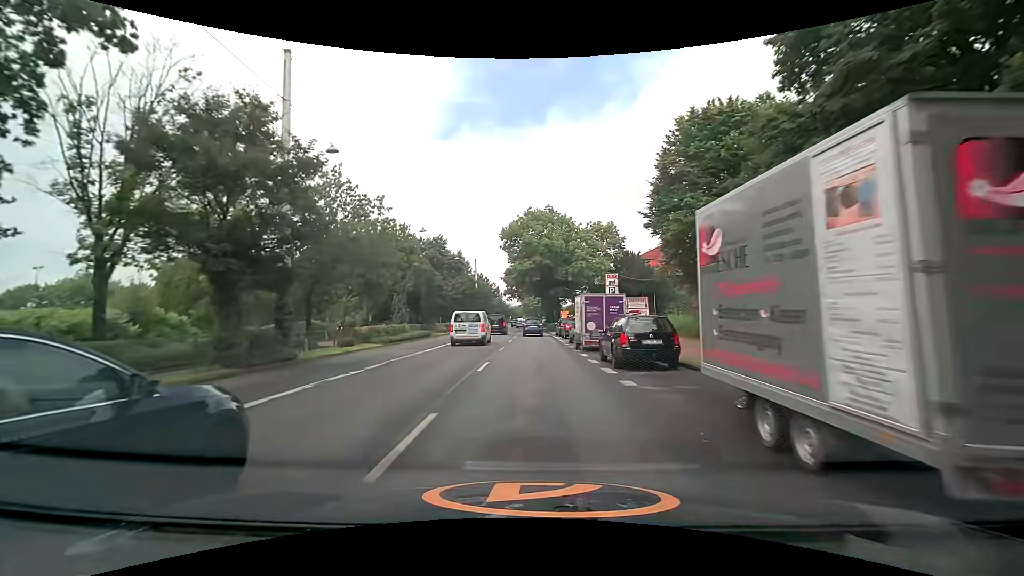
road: primary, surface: asphalt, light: Day
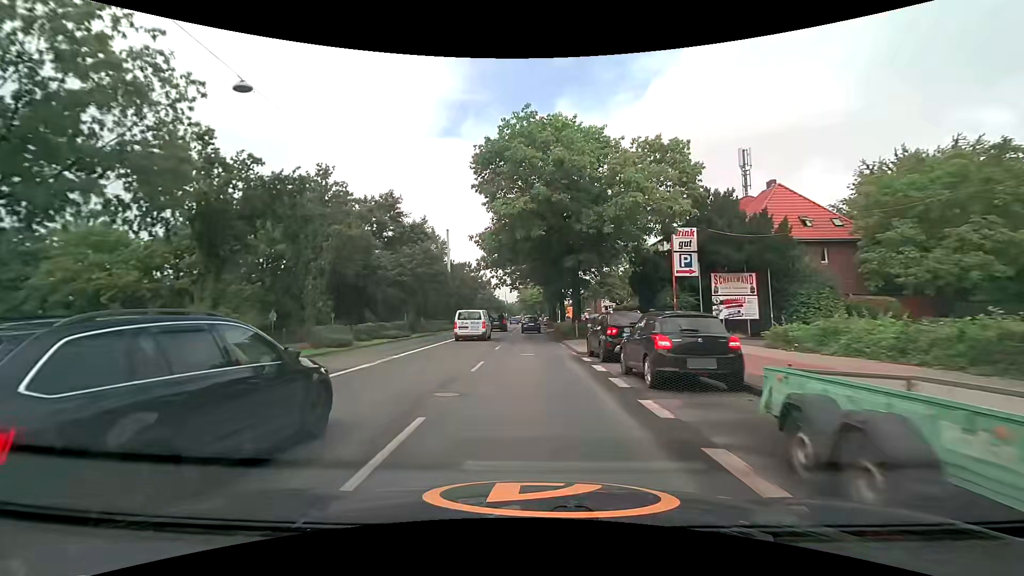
(+0.3, +26.8) m; +1°
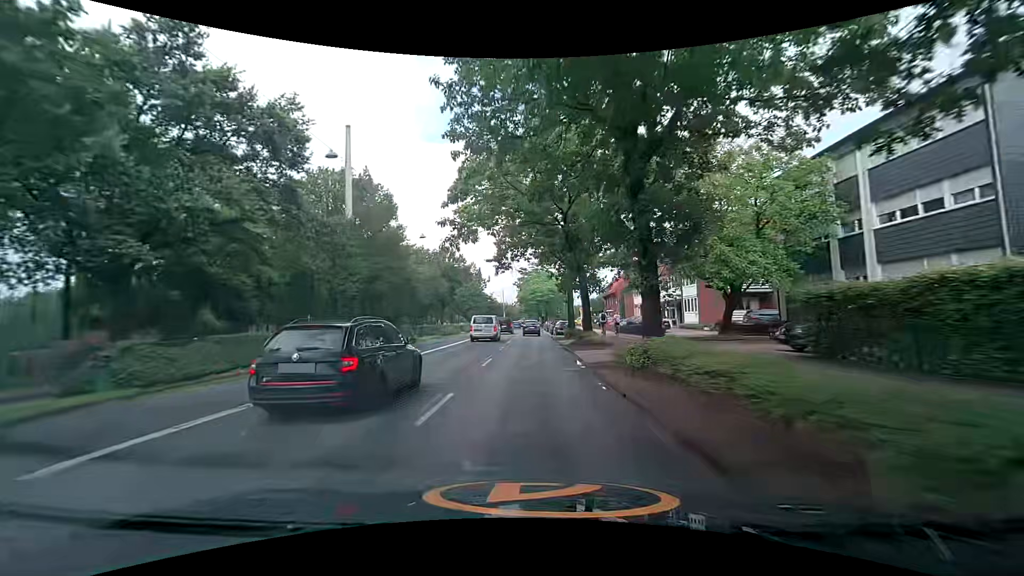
(-0.1, +32.6) m; -1°
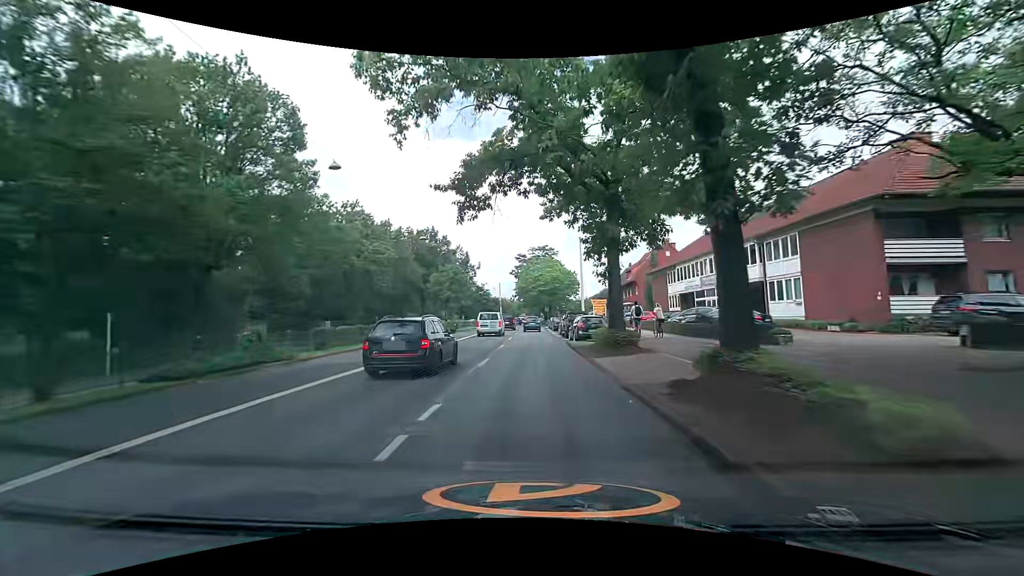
(+0.3, +19.5) m; +2°
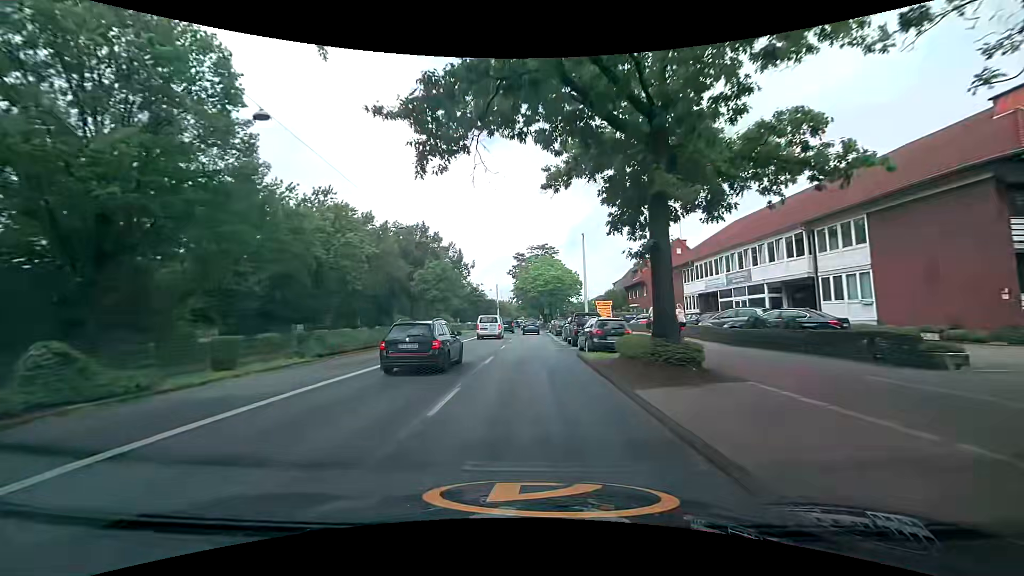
(-0.1, +6.6) m; -1°
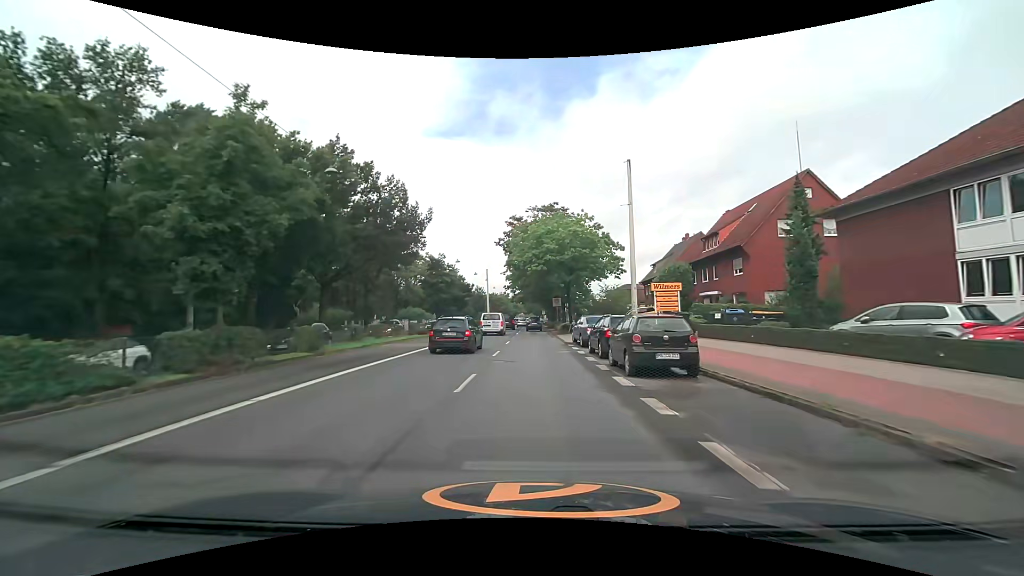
(+0.3, +33.4) m; +1°
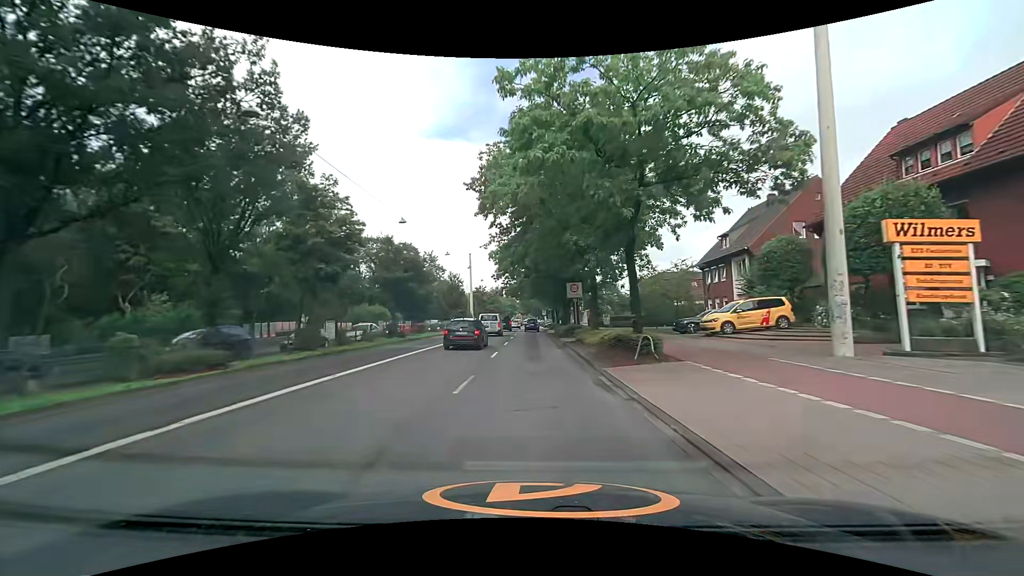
(0.0, +26.6) m; 0°
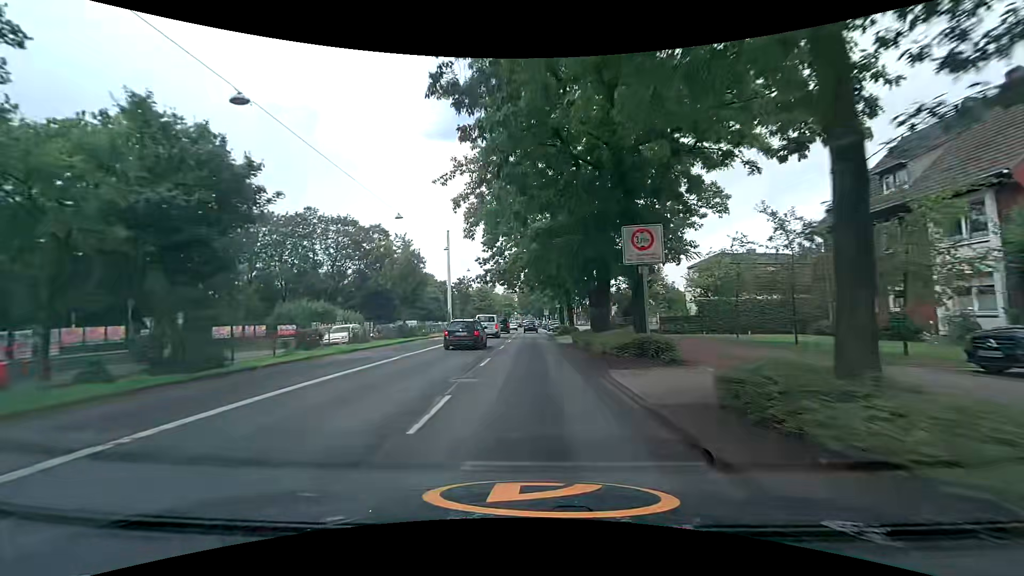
(+0.1, +20.8) m; 0°
(0, +10) (0, +20) (0, +30) (0, +40) (0, +50) (0, +60) (0, +70) (0, +80) (0, +90) (0, +100) m
